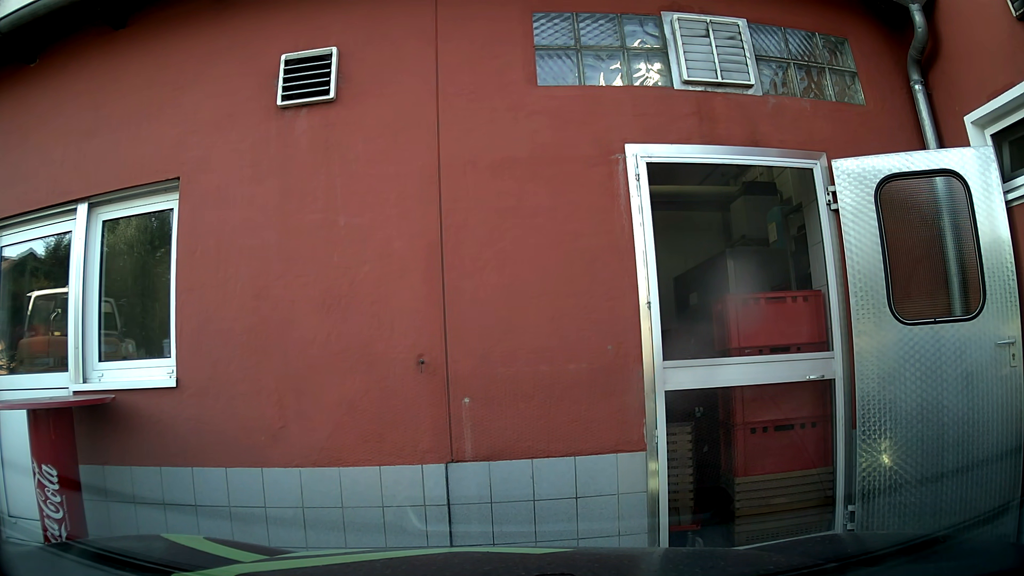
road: tertiary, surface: asphalt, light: Day
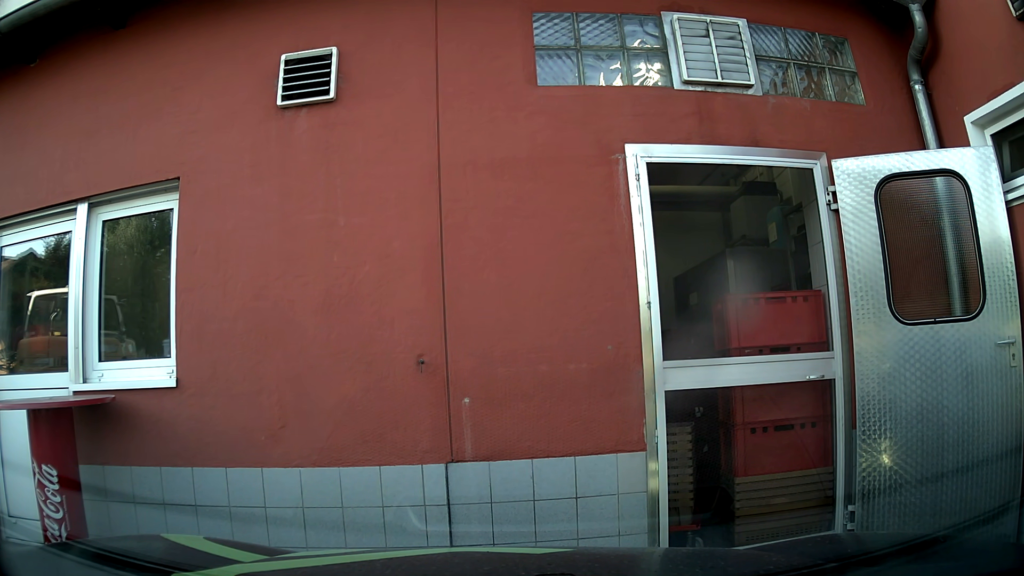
(0.0, 0.0) m; 0°
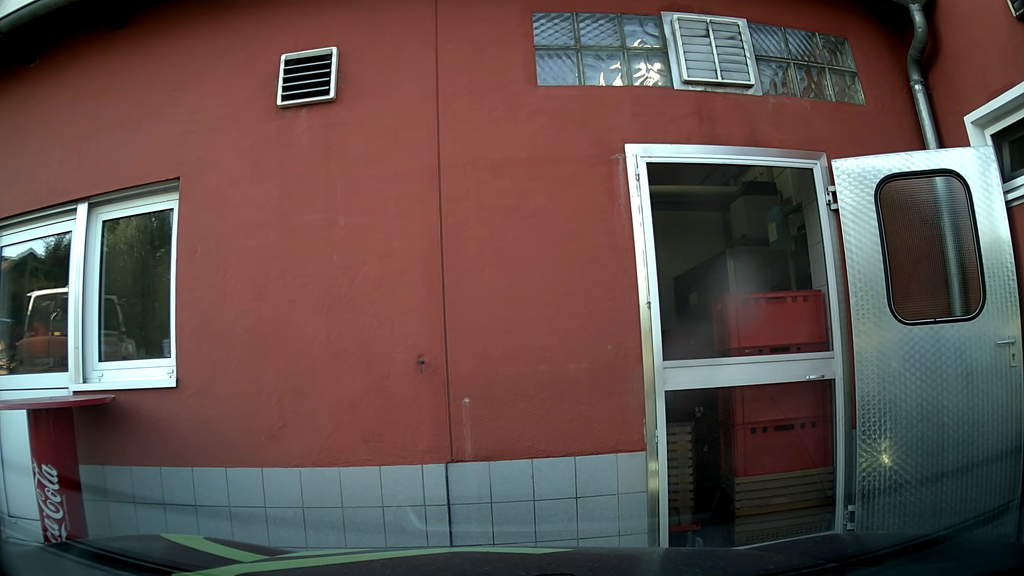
(0.0, 0.0) m; 0°
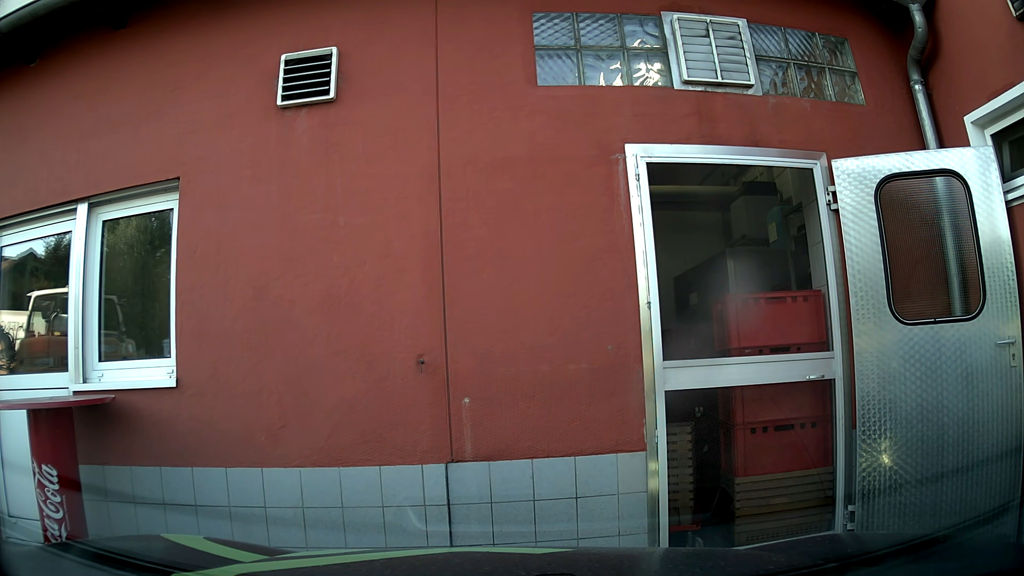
(0.0, 0.0) m; 0°
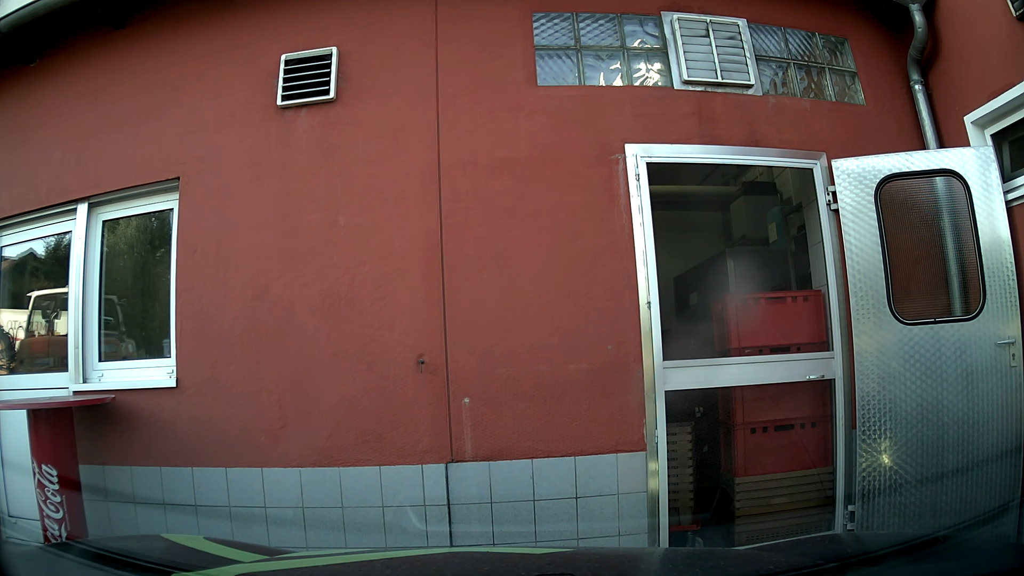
(0.0, 0.0) m; 0°
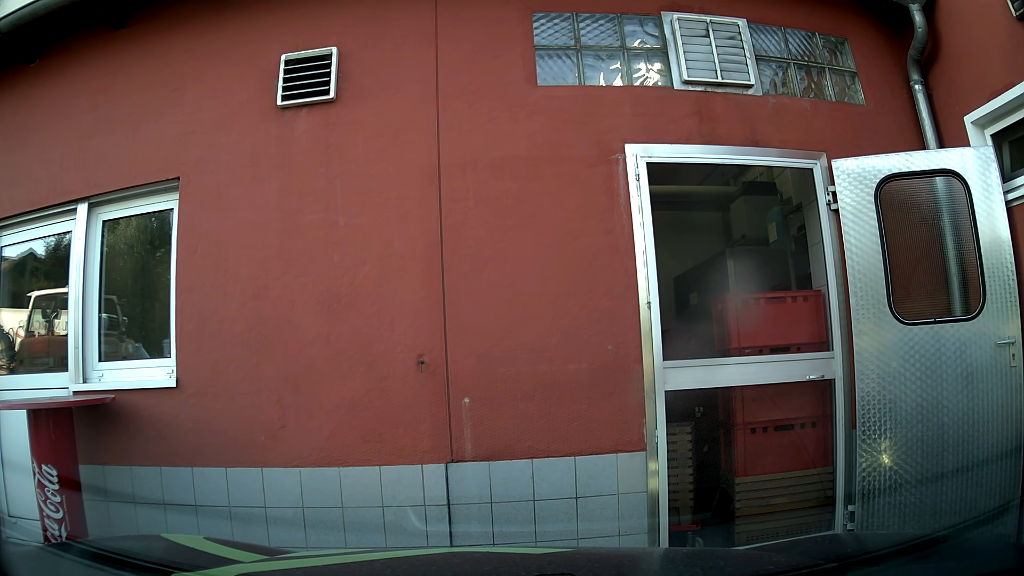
(0.0, 0.0) m; 0°
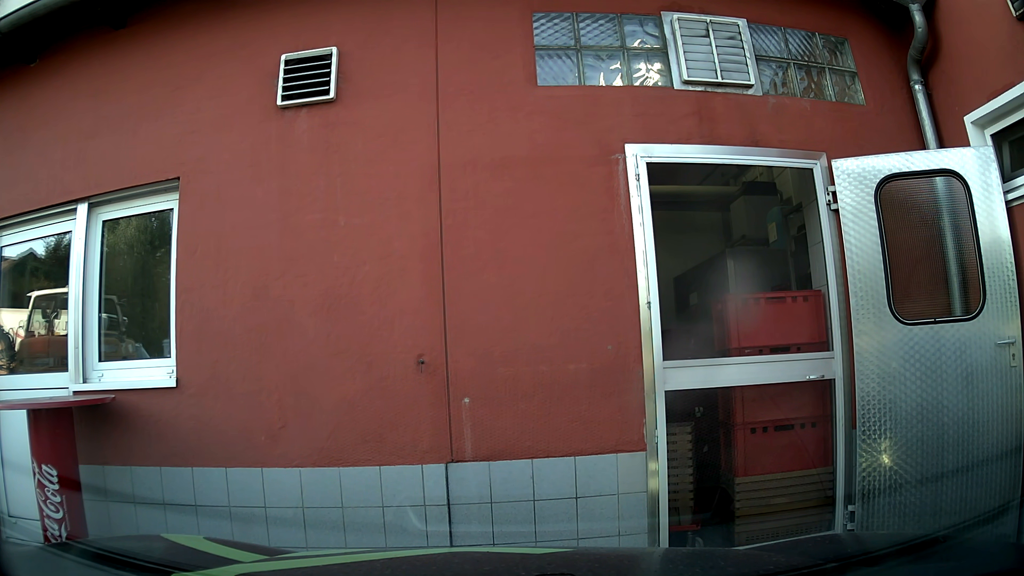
(0.0, 0.0) m; 0°
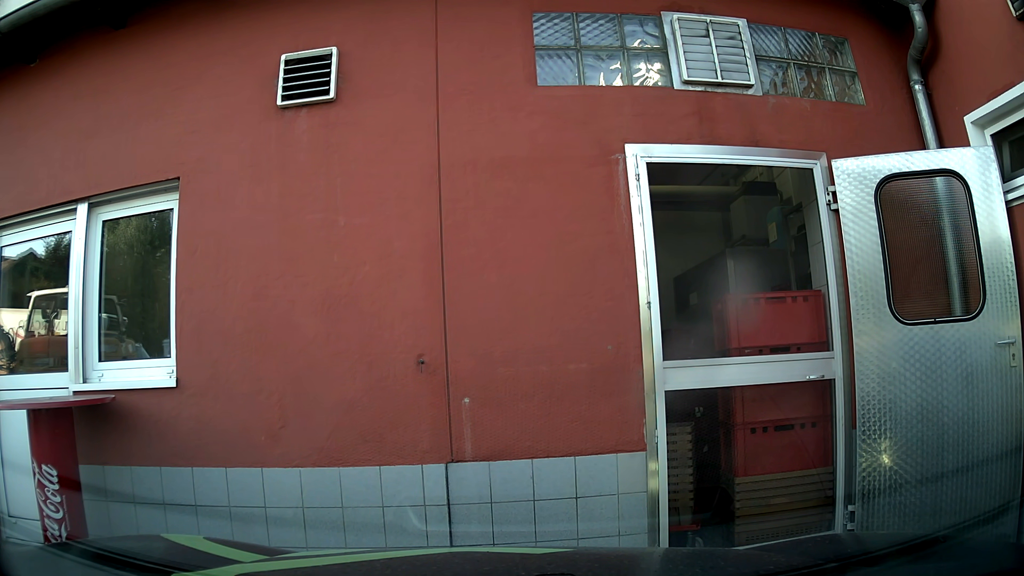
(0.0, 0.0) m; 0°
